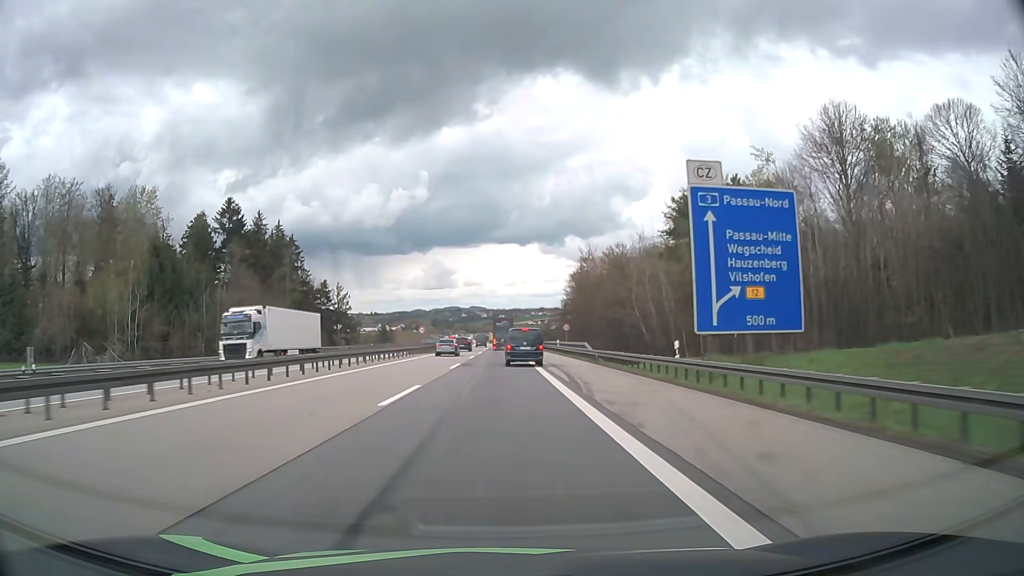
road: motorway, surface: asphalt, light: Day
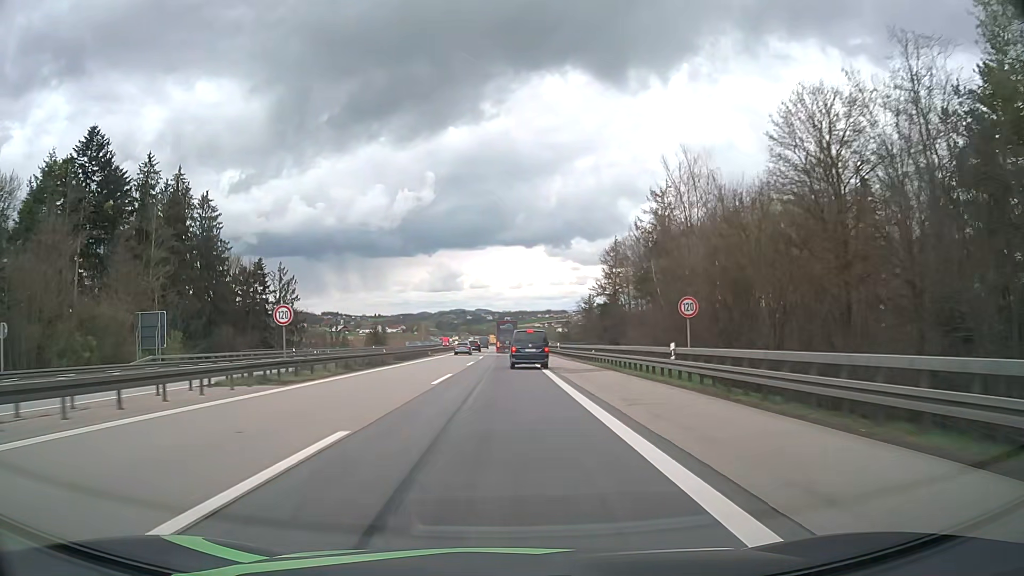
(-0.2, +45.8) m; 0°
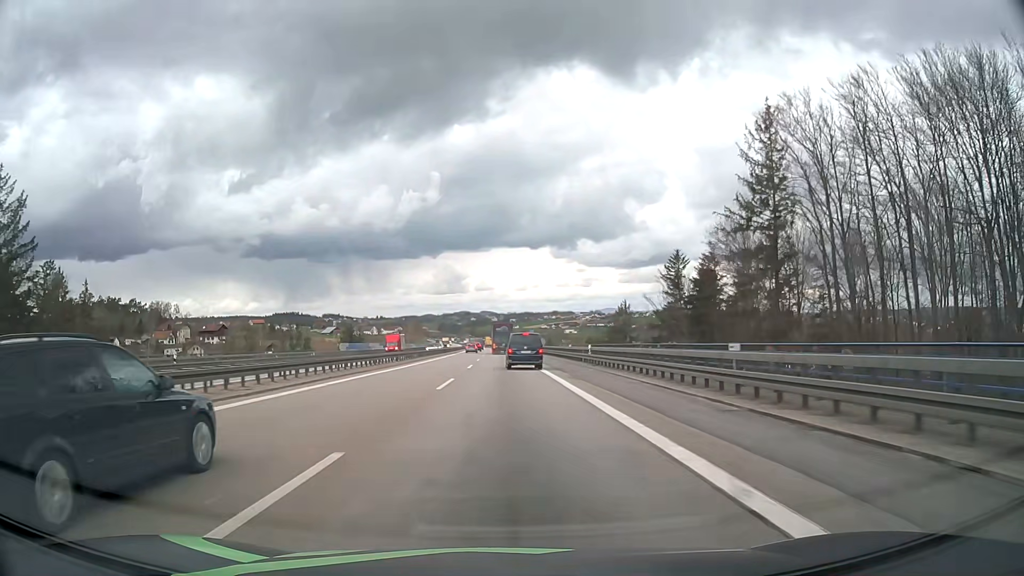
(-0.4, +73.5) m; 0°
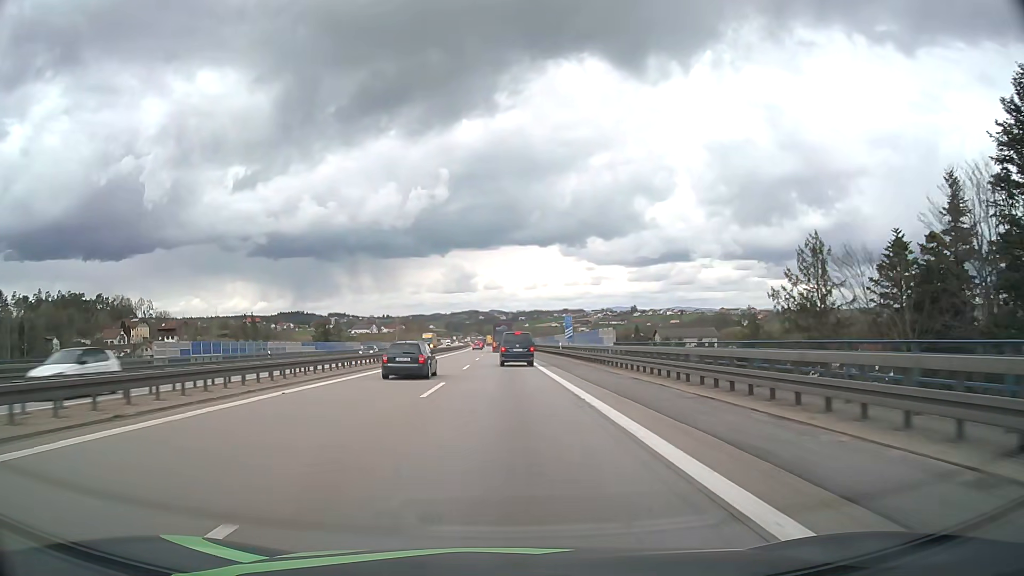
(-0.4, +57.3) m; -1°
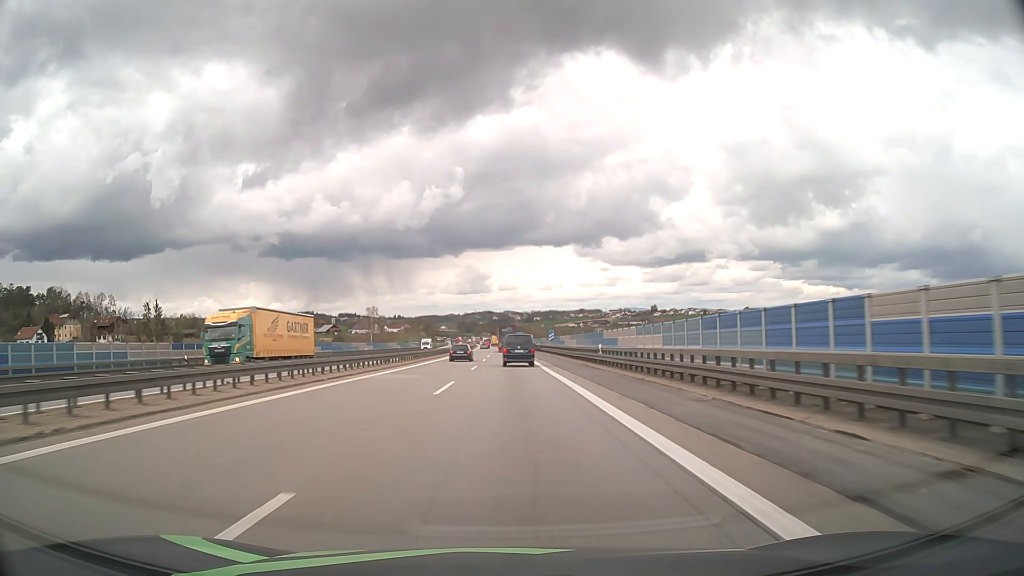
(-0.6, +70.7) m; -1°
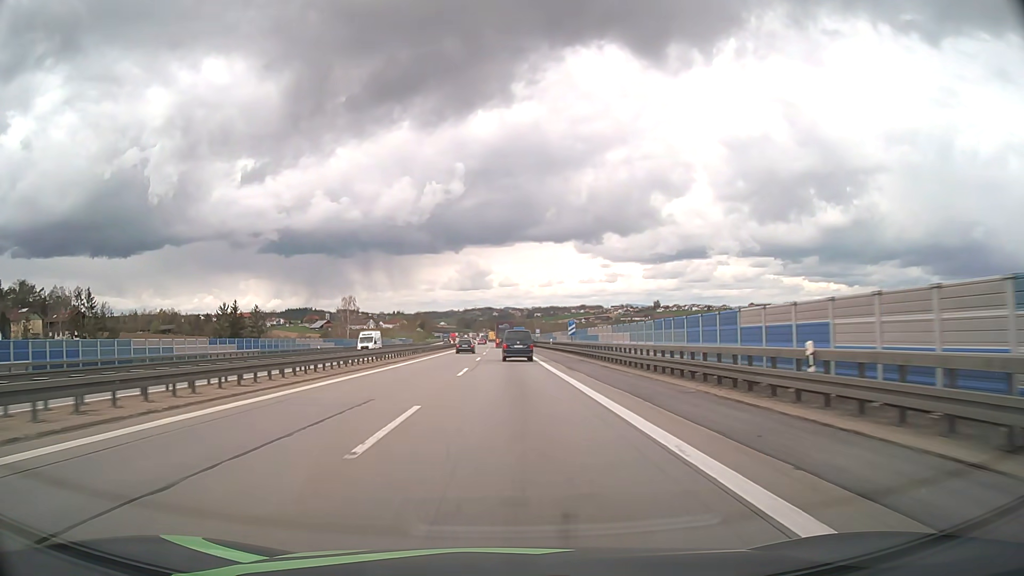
(0.0, +27.9) m; 0°
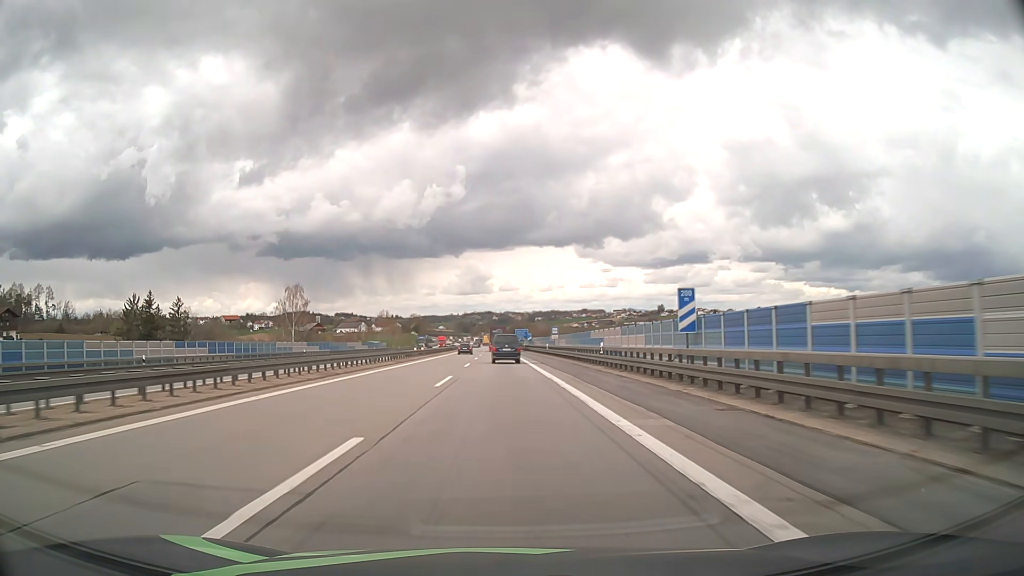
(+0.1, +41.1) m; 0°
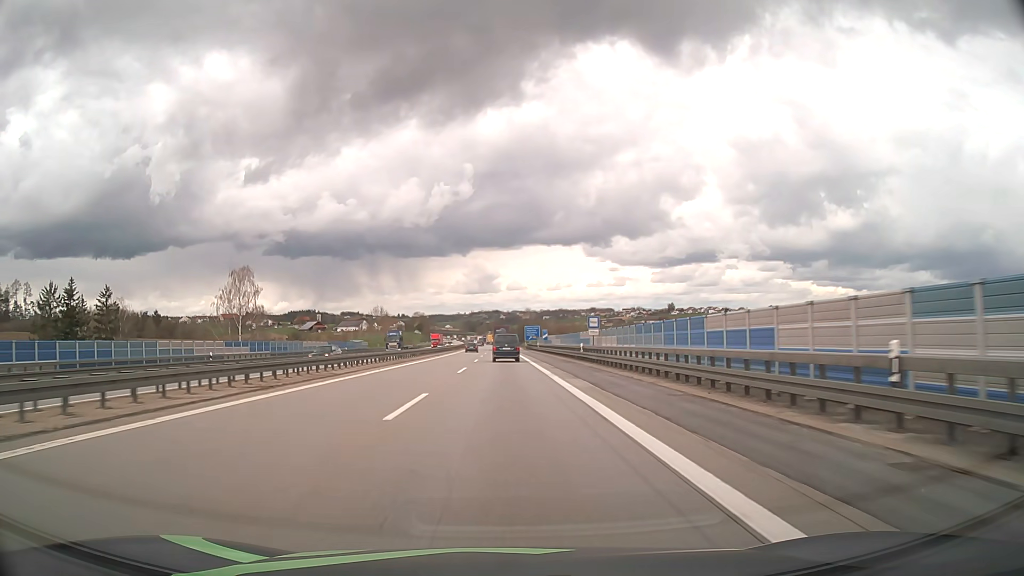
(-0.1, +27.3) m; 0°
(0, +10) (0, +20) (0, +30) (0, +40) (0, +50) (0, +60) (0, +70) (-1, +80) (-1, +90) (-1, +100) m
